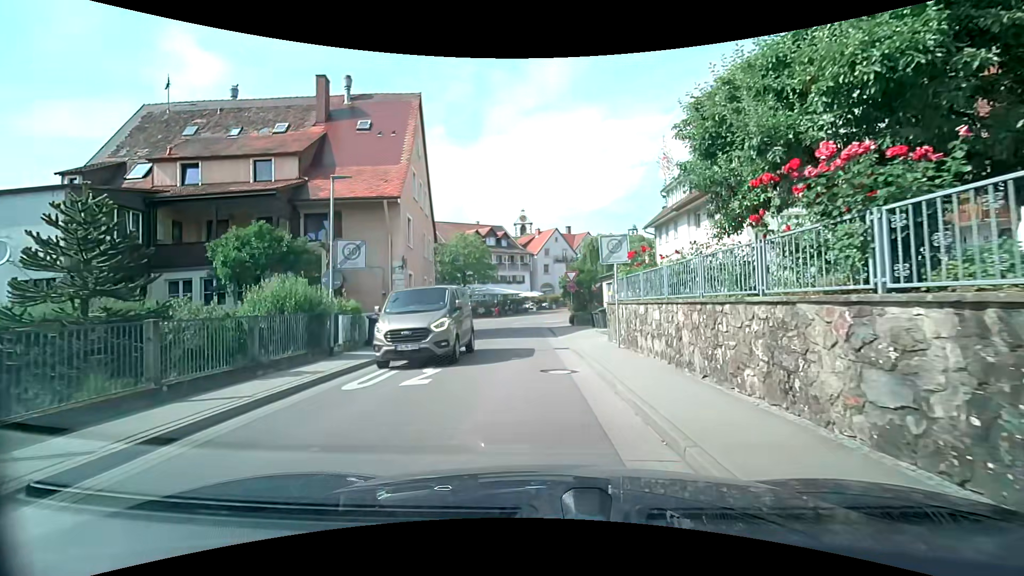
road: unclassified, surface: asphalt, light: Day
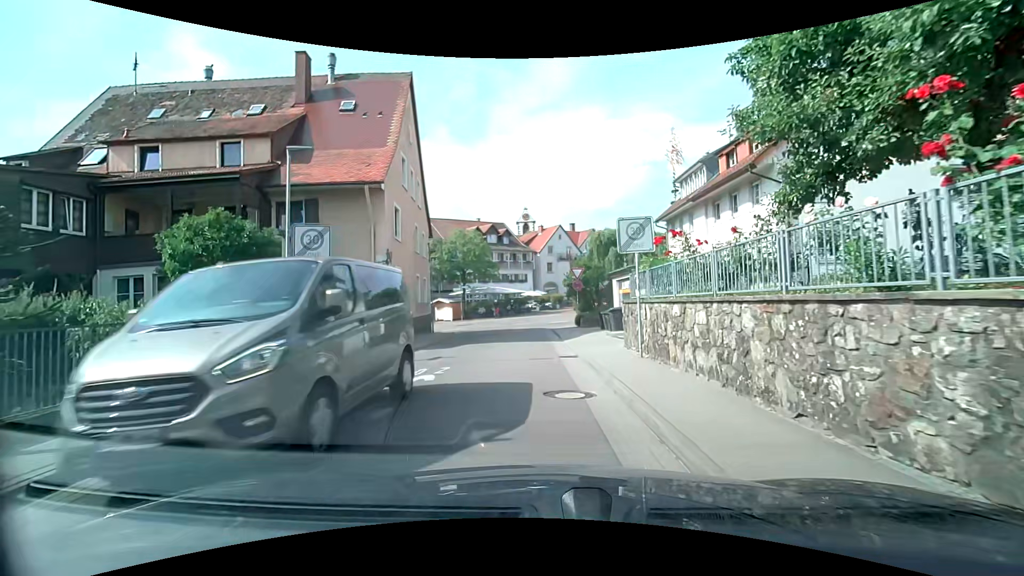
(0.0, +2.7) m; -1°
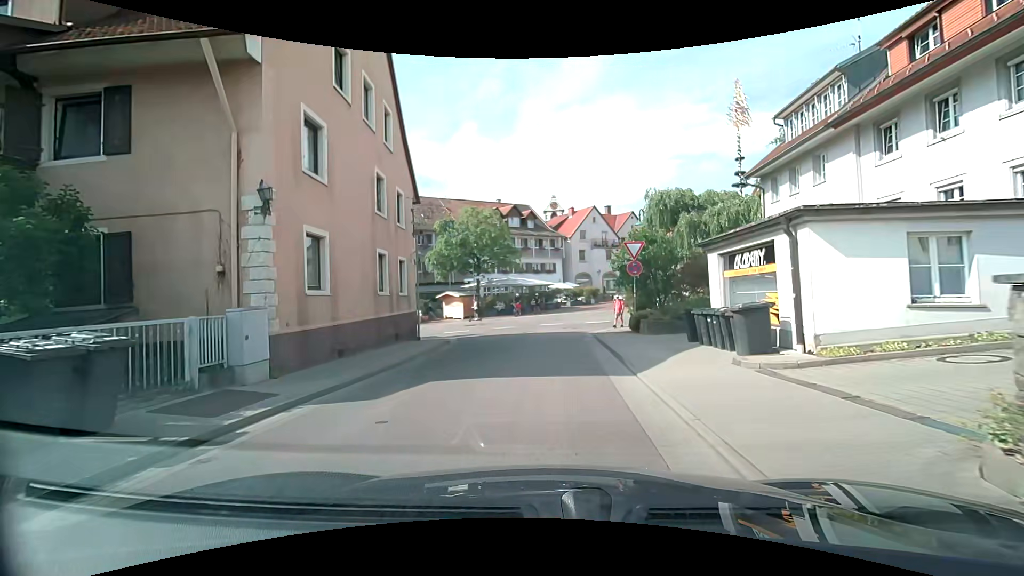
(-0.3, +10.6) m; -2°
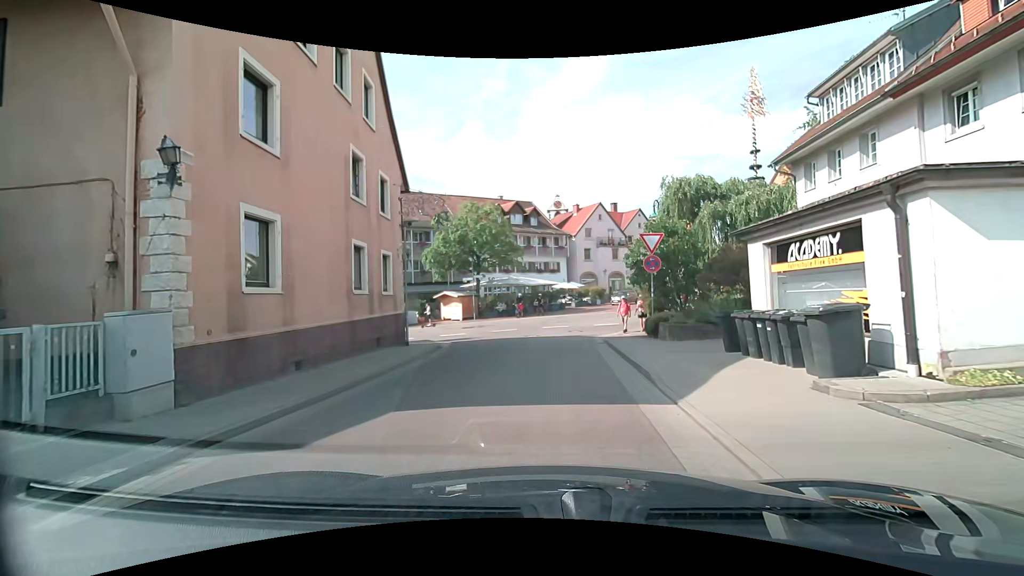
(0.0, +2.6) m; -1°
